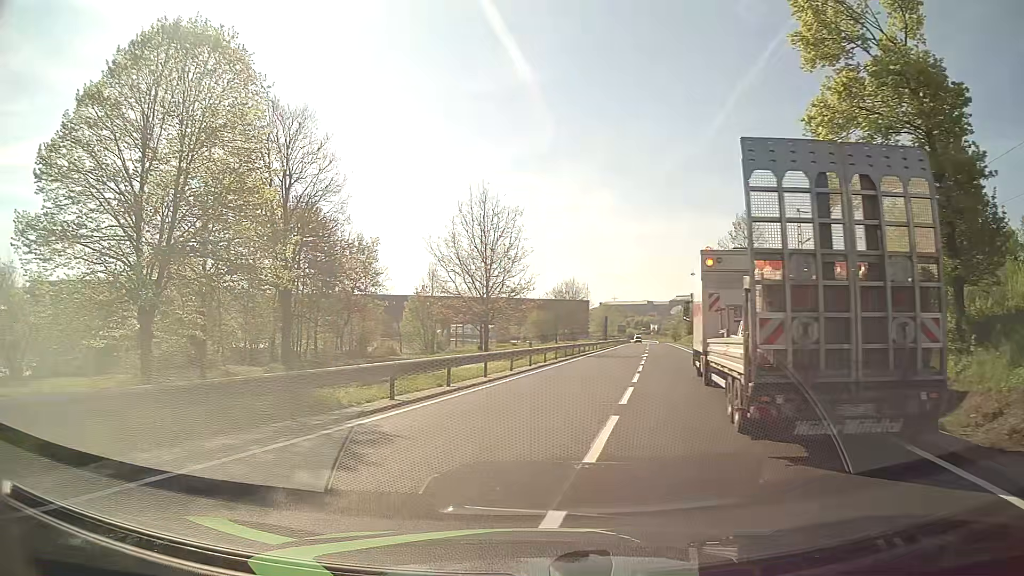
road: primary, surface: asphalt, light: Day
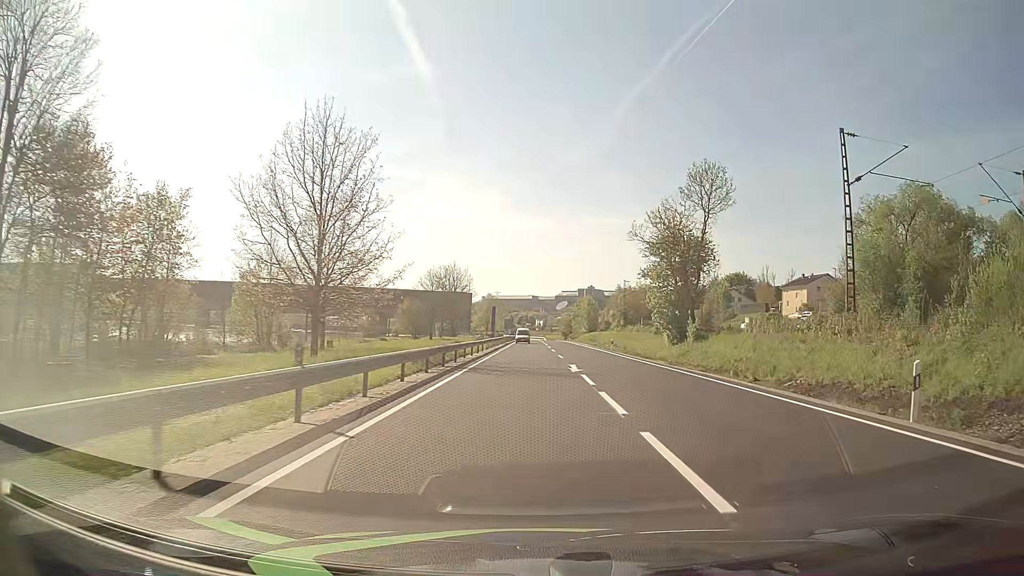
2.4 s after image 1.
(+1.7, +21.1) m; +11°
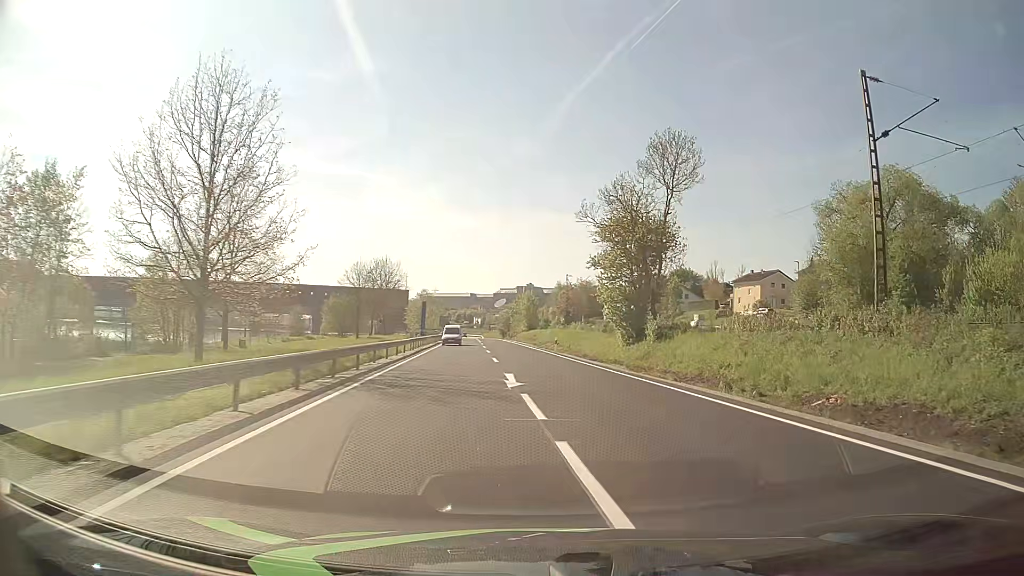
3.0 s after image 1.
(+0.3, +7.1) m; +5°
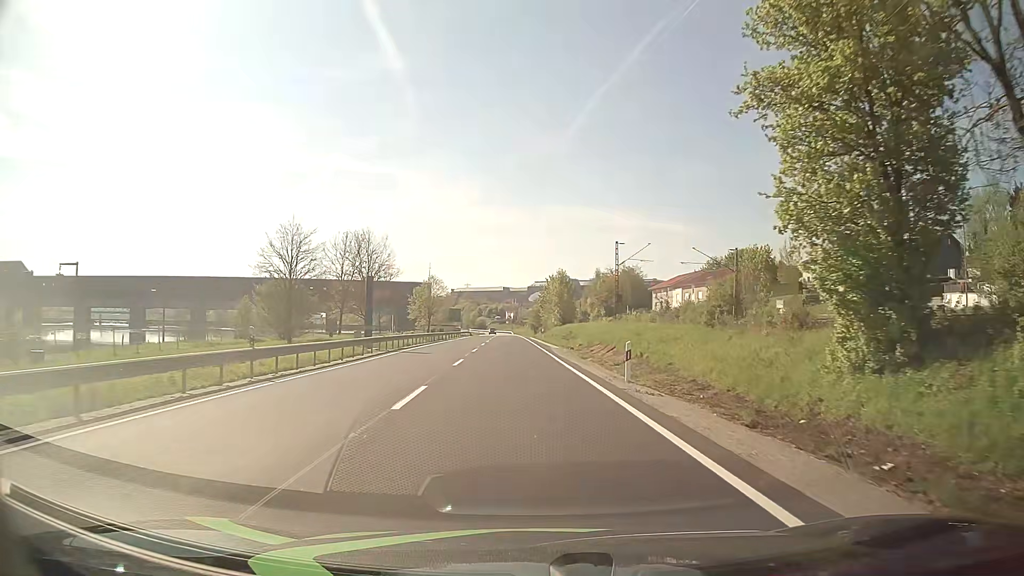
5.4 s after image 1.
(+0.2, +30.3) m; -3°
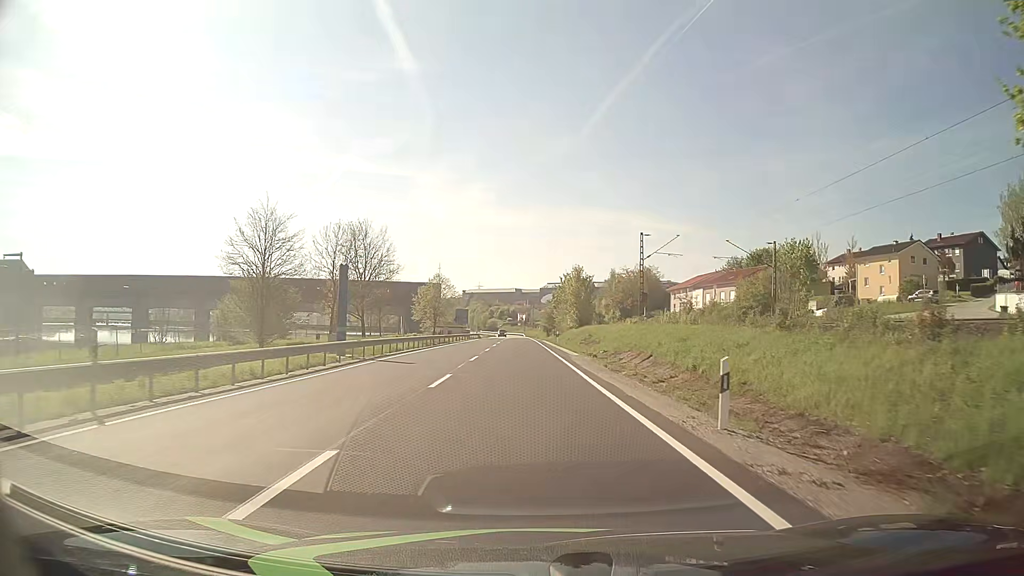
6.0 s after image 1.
(-0.1, +7.7) m; -1°
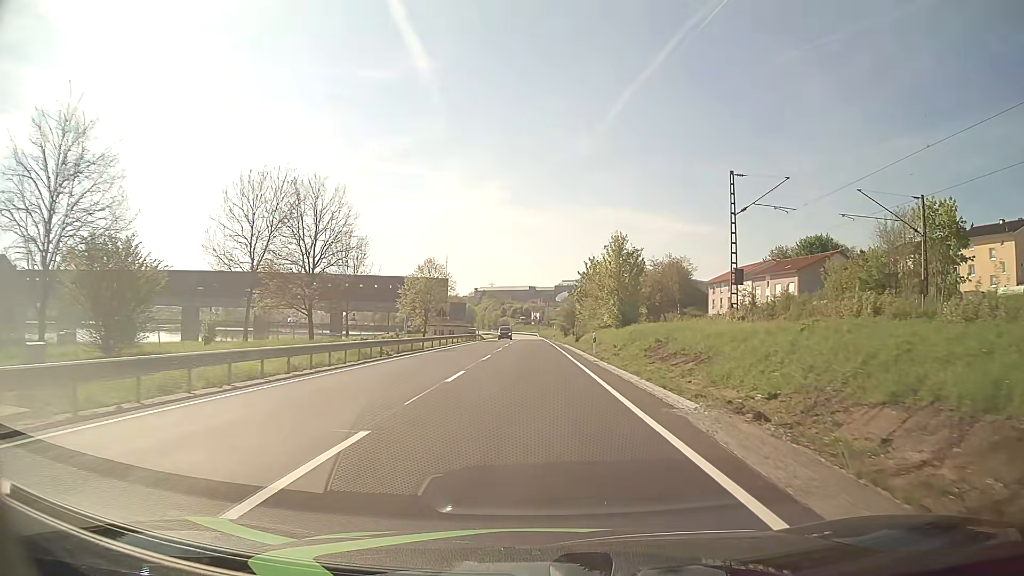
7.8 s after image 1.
(-0.2, +23.0) m; -1°
(0, +10) (0, +20) (0, +30) (0, +40) (0, +50) (0, +60) (0, +70) (0, +80) (0, +90) (0, +100) m
